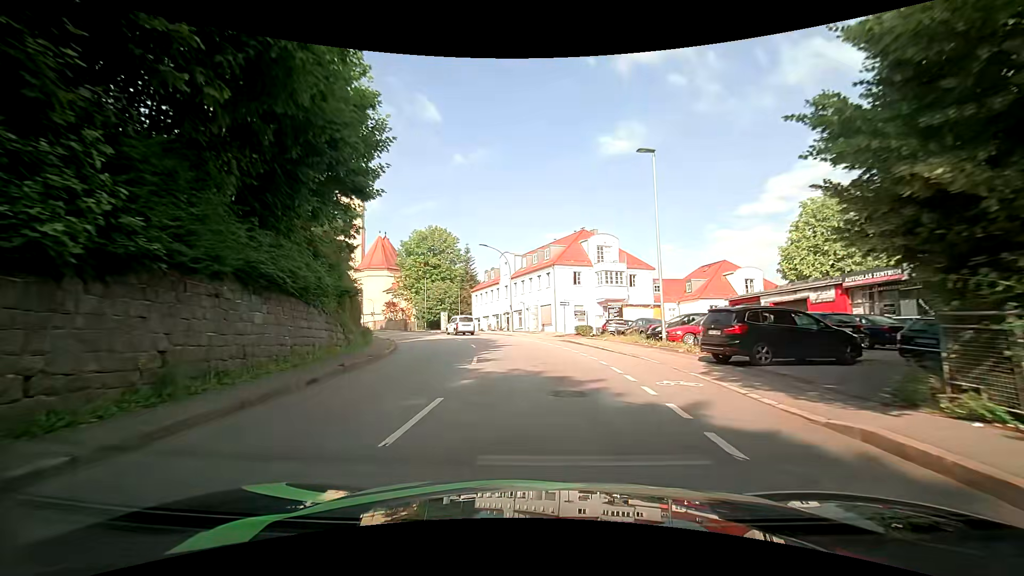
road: tertiary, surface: asphalt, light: Day
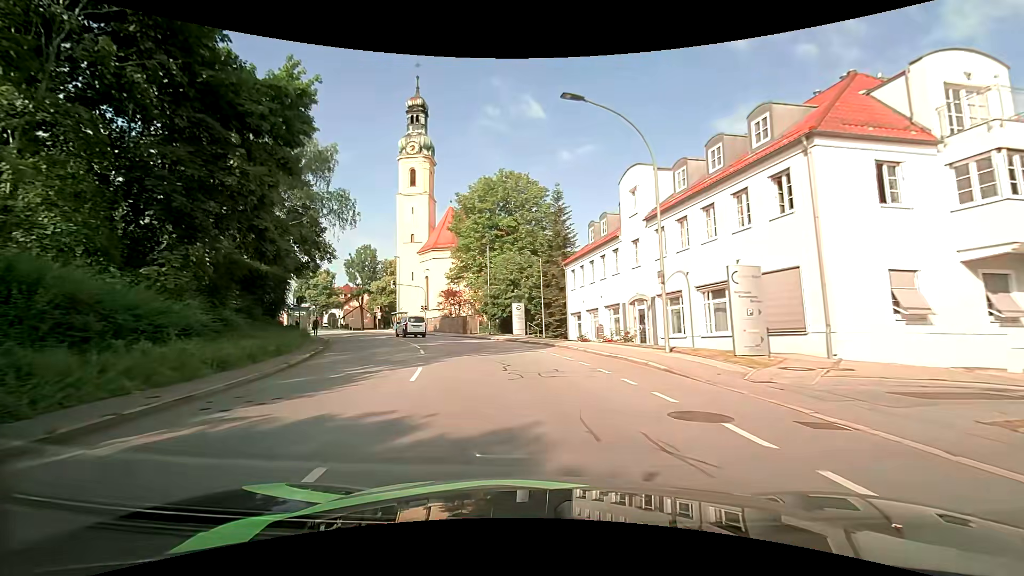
(-2.4, +32.6) m; -12°
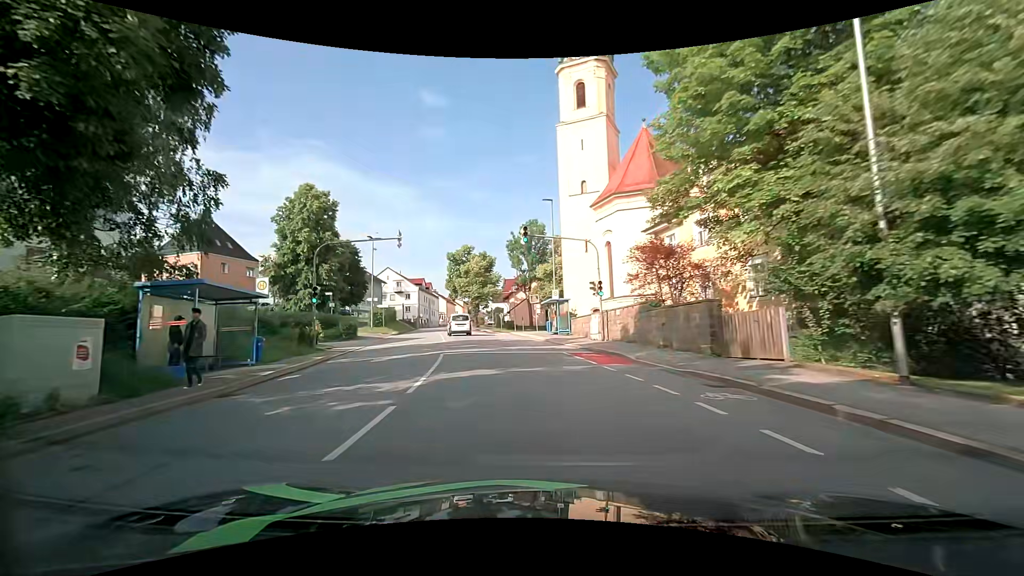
(-6.2, +33.3) m; -22°
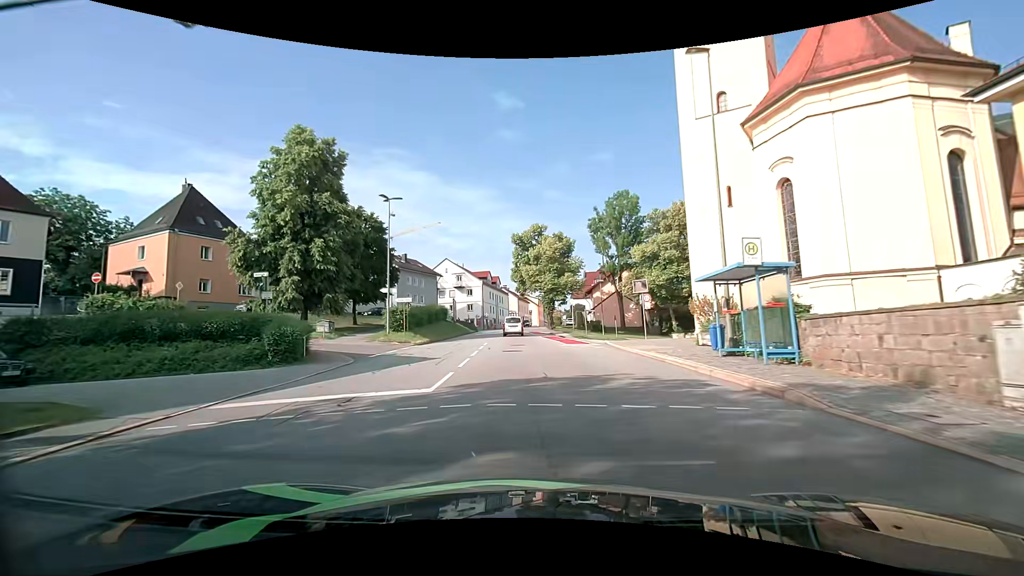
(-1.8, +20.7) m; -9°
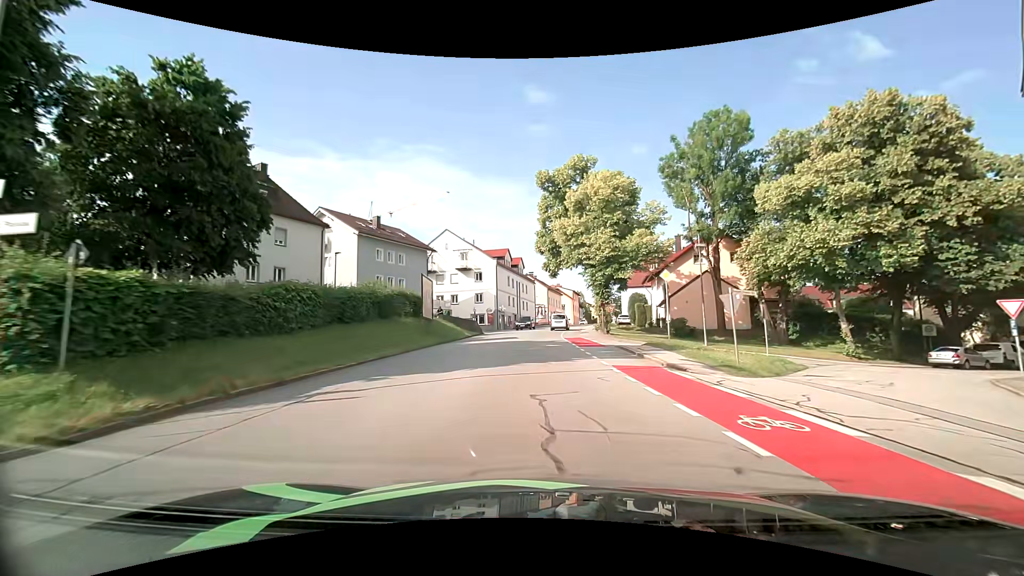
(-1.0, +29.1) m; -4°
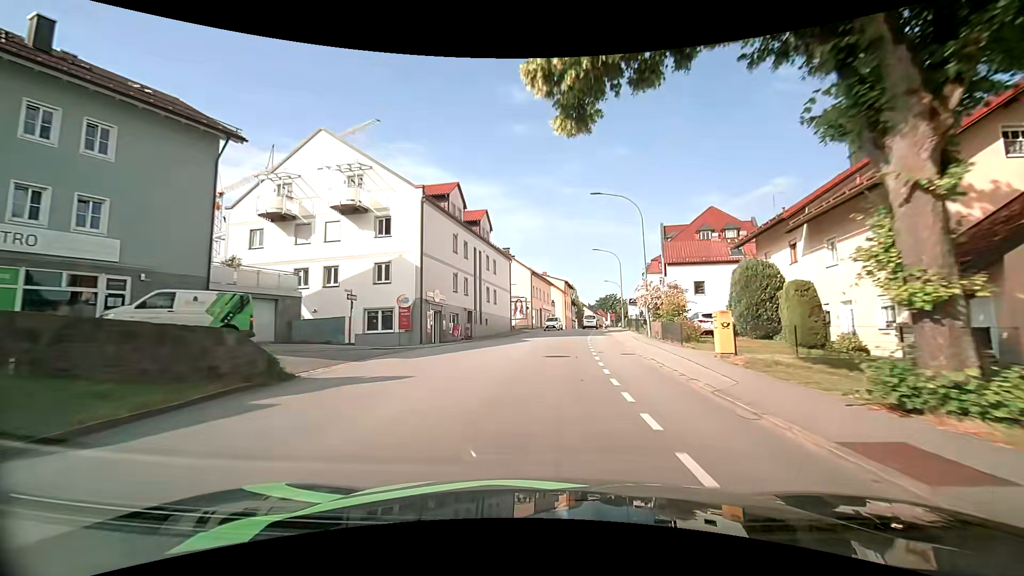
(+0.1, +37.2) m; +2°
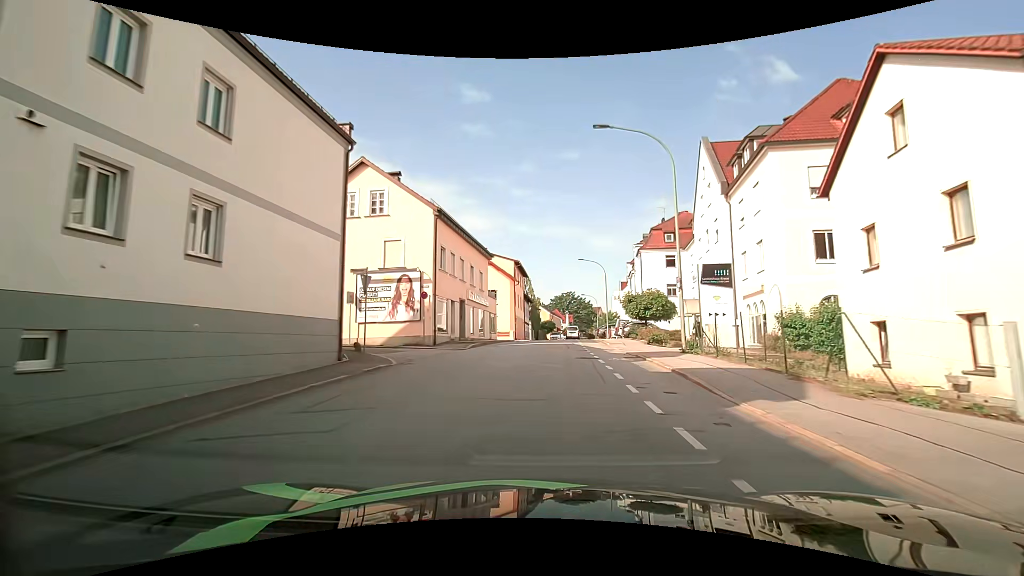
(+2.1, +36.4) m; +6°
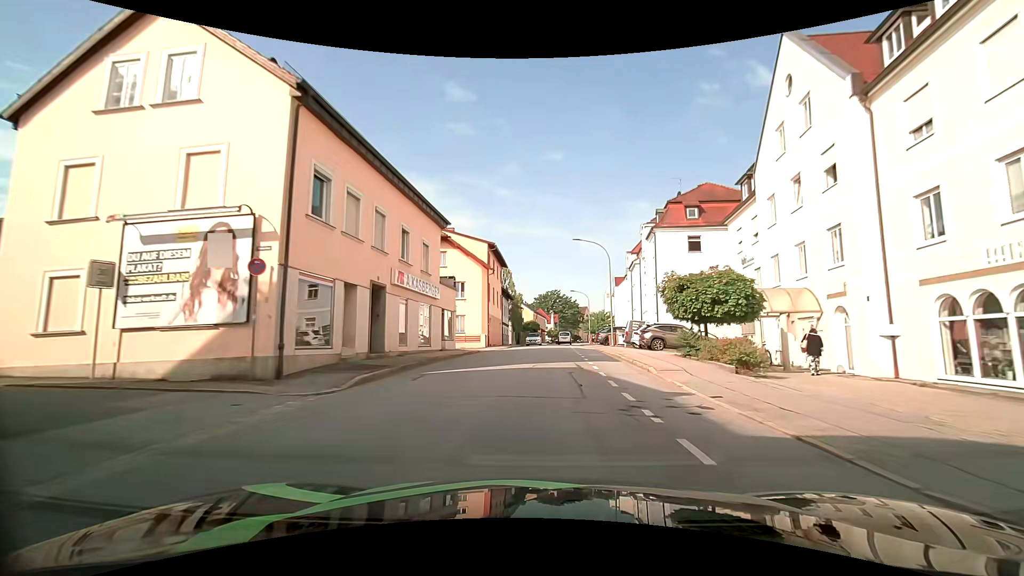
(+0.1, +14.4) m; +1°
(0, +10) (+1, +20) (+1, +30) (+2, +40) (+3, +50) (+3, +60) (+4, +70) (+5, +80) (+6, +90) (+7, +100) m
